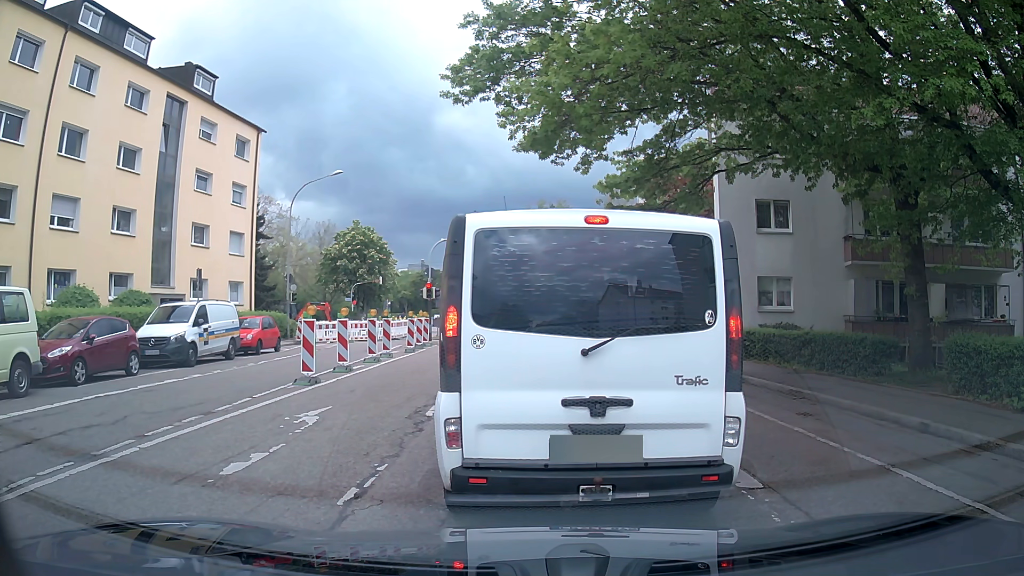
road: residential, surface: asphalt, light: Day
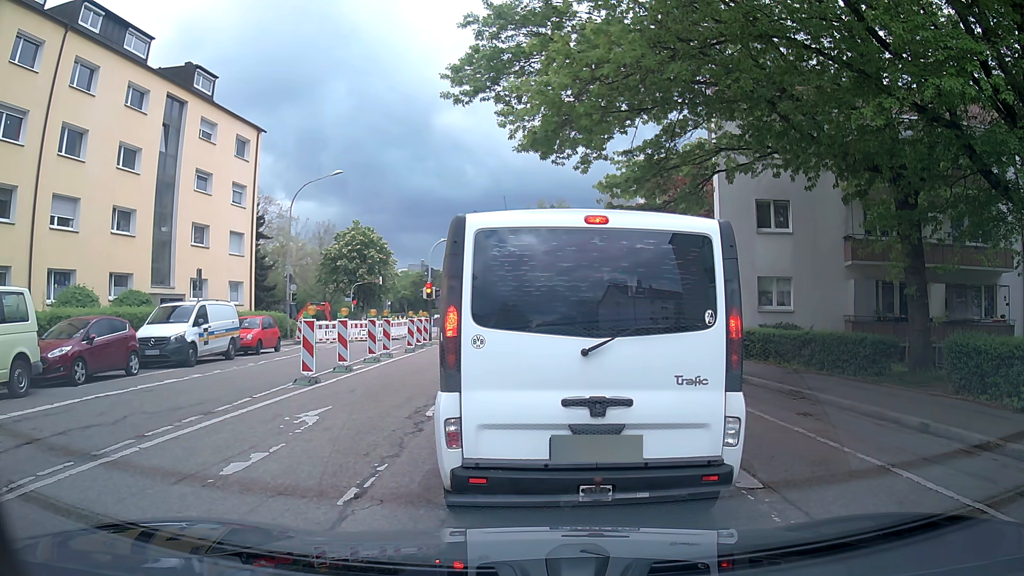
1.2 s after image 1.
(0.0, 0.0) m; 0°
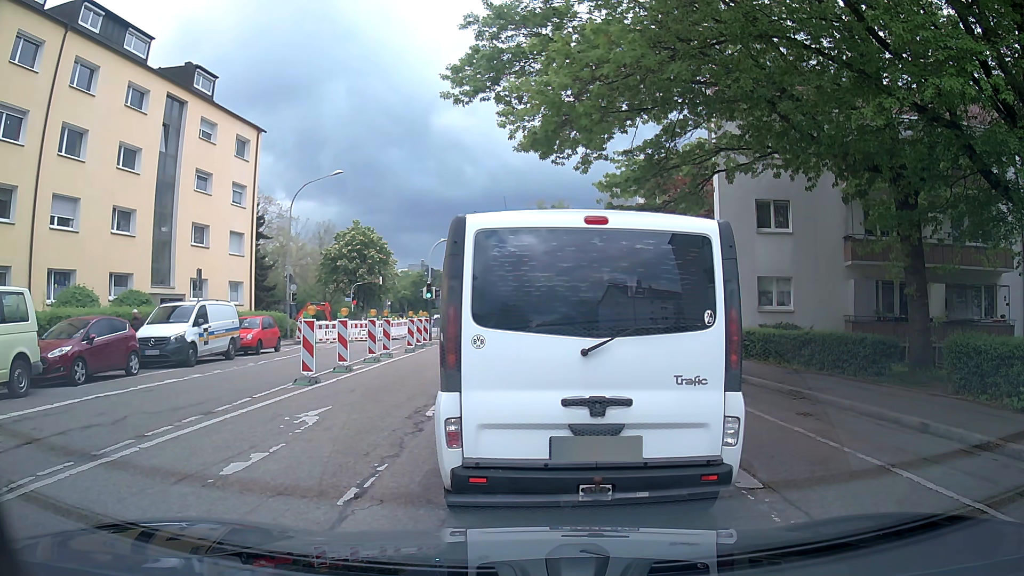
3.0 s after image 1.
(0.0, 0.0) m; 0°
